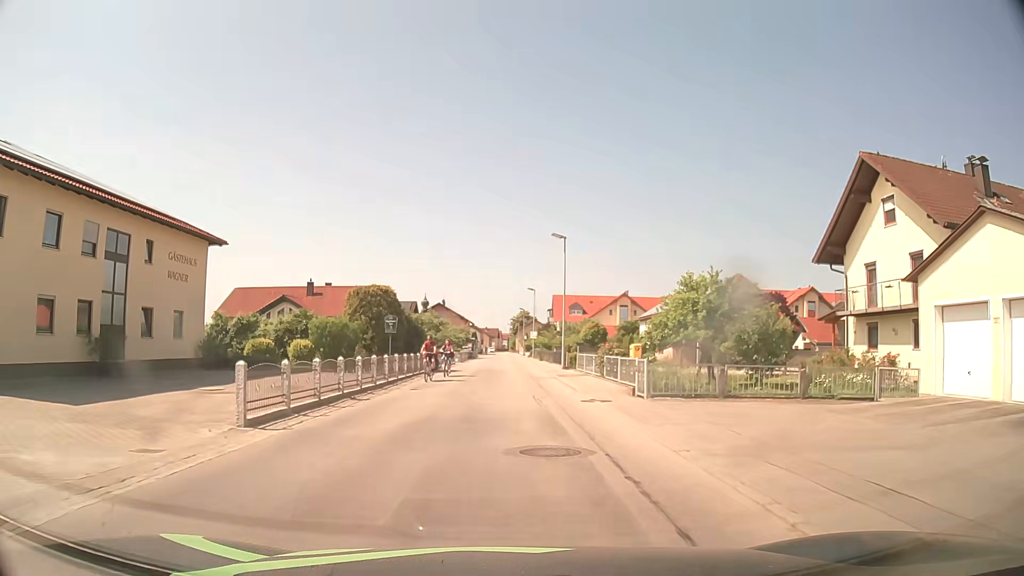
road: tertiary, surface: asphalt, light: Day
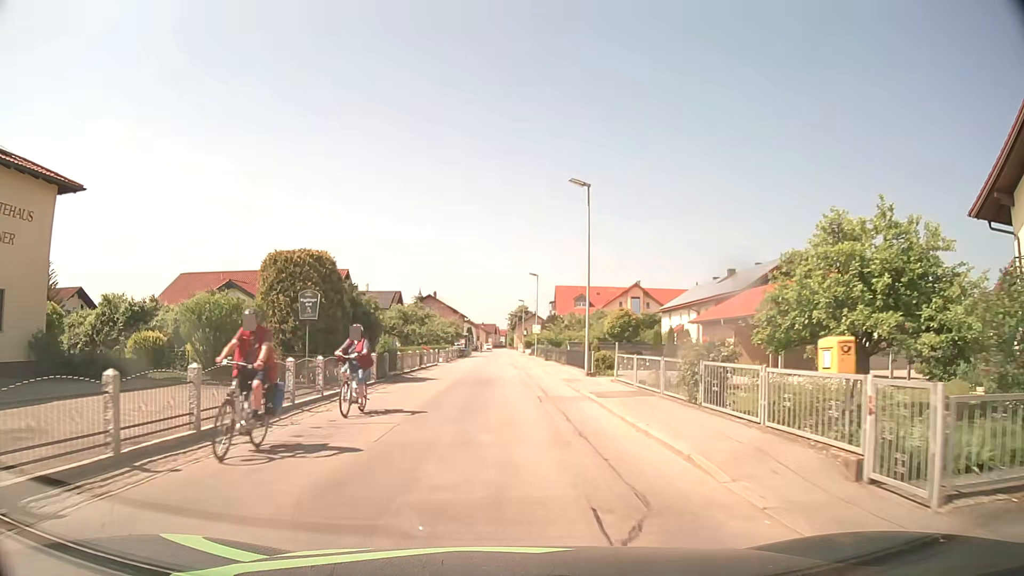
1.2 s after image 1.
(0.0, +13.0) m; 0°
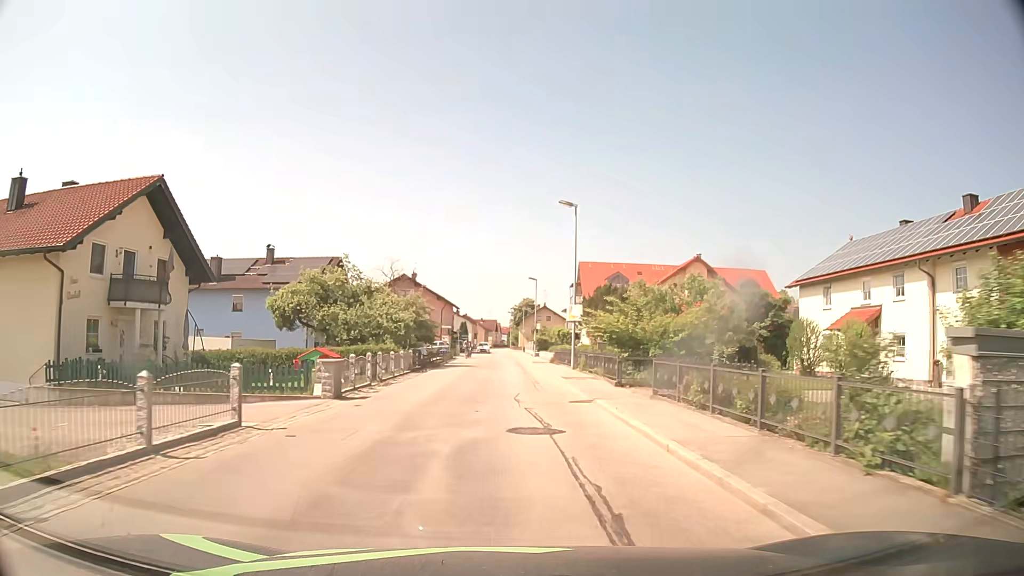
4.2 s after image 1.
(-0.2, +33.7) m; 0°
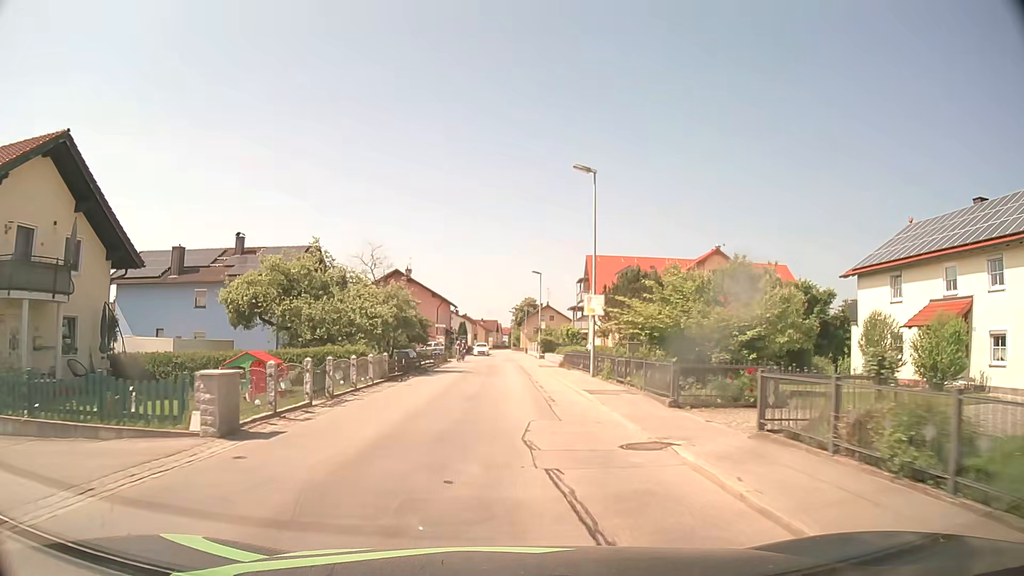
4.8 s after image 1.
(0.0, +6.9) m; 0°
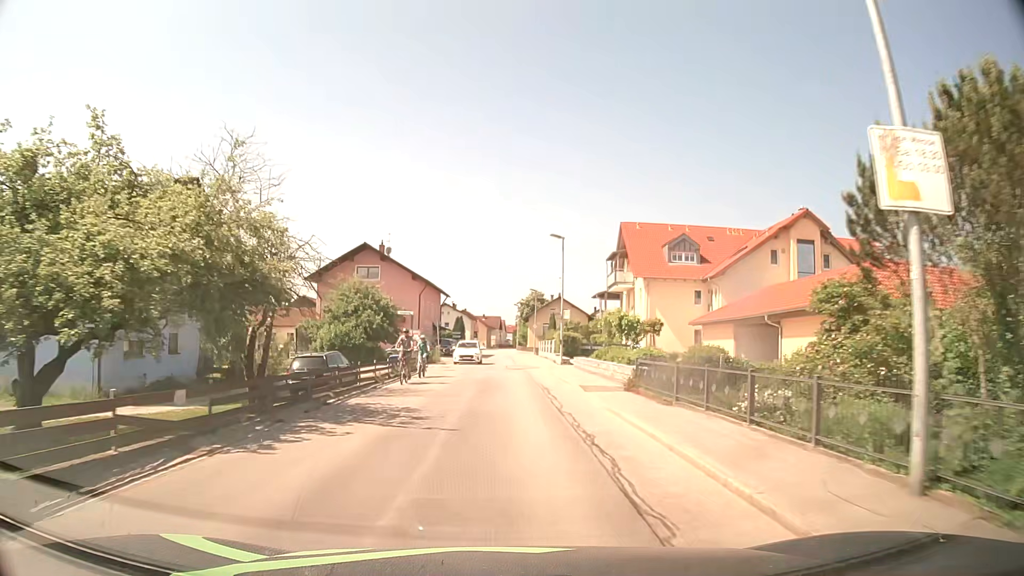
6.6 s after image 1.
(0.0, +20.7) m; 0°
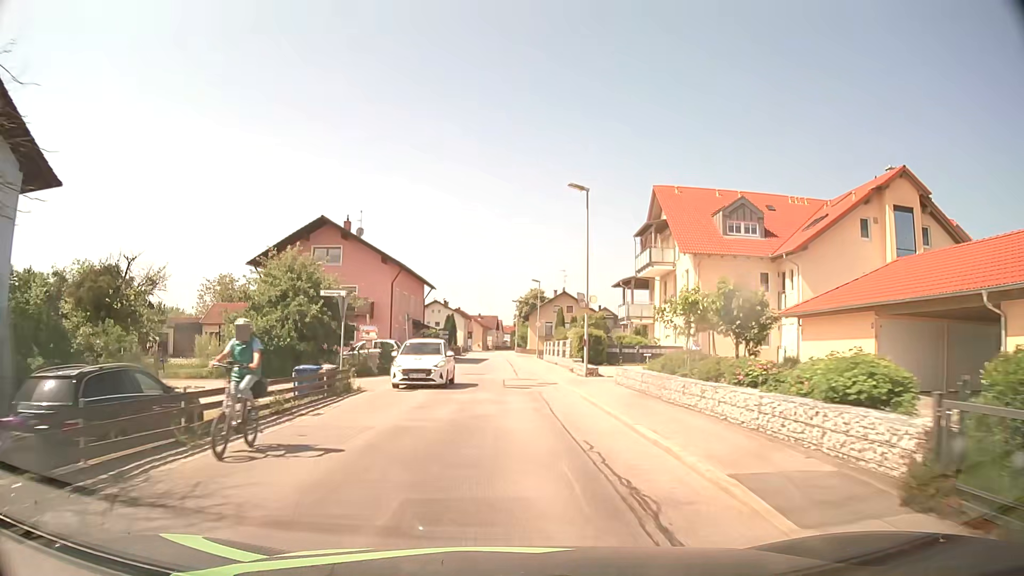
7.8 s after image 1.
(0.0, +13.9) m; 0°
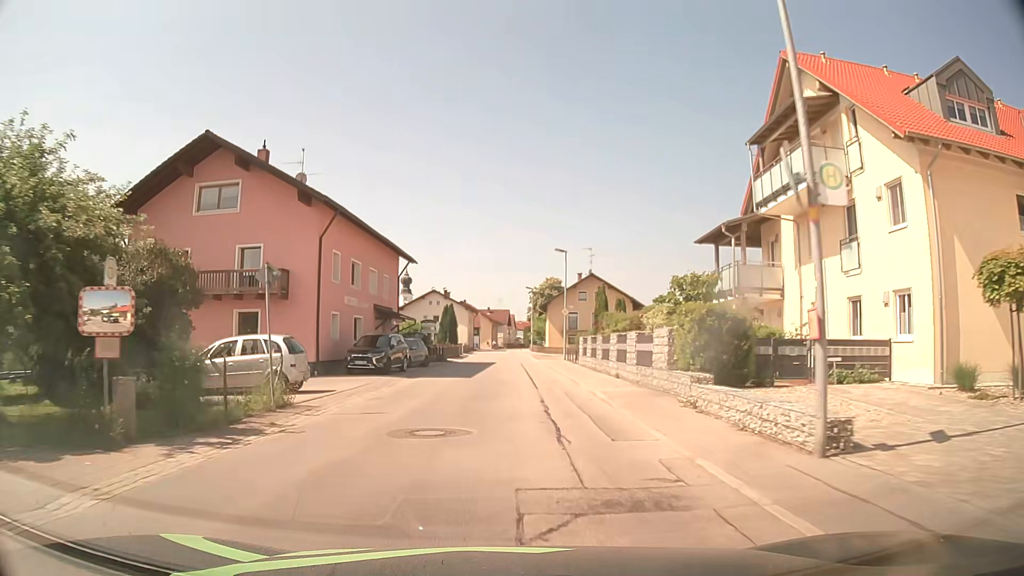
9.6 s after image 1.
(0.0, +20.9) m; 0°
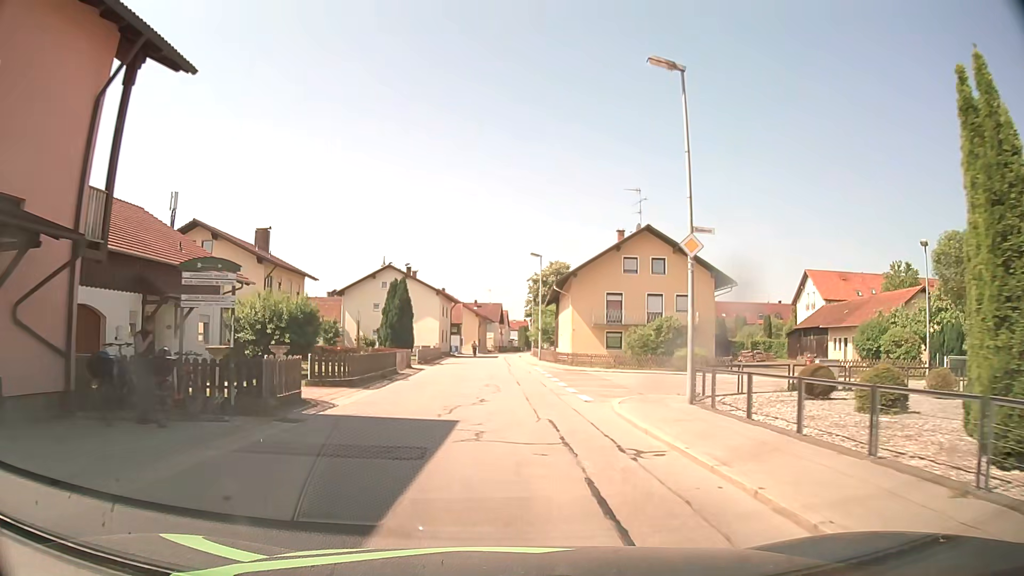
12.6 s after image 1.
(-0.5, +34.2) m; 0°
(0, +10) (0, +20) (0, +30) (0, +40) (-1, +50) (-1, +60) (-1, +70) (-1, +80) (0, +90) (0, +100) m
